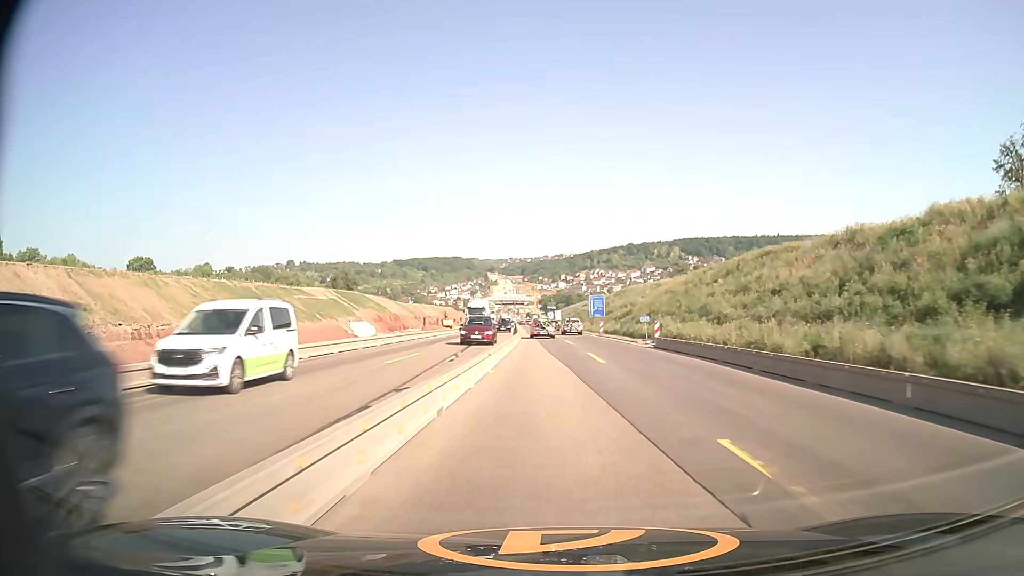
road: motorway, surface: asphalt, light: Day
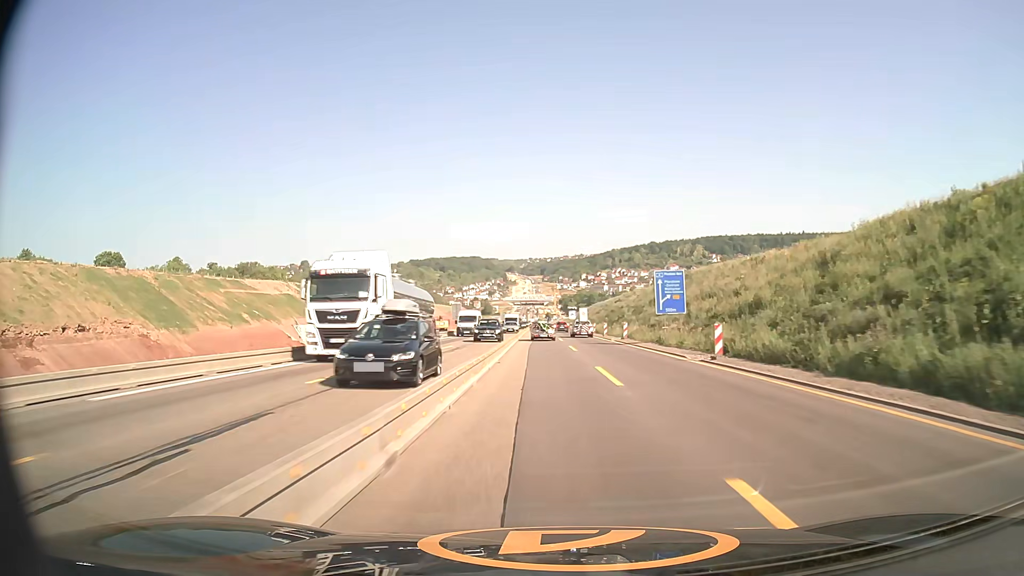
(-0.5, +39.2) m; -2°
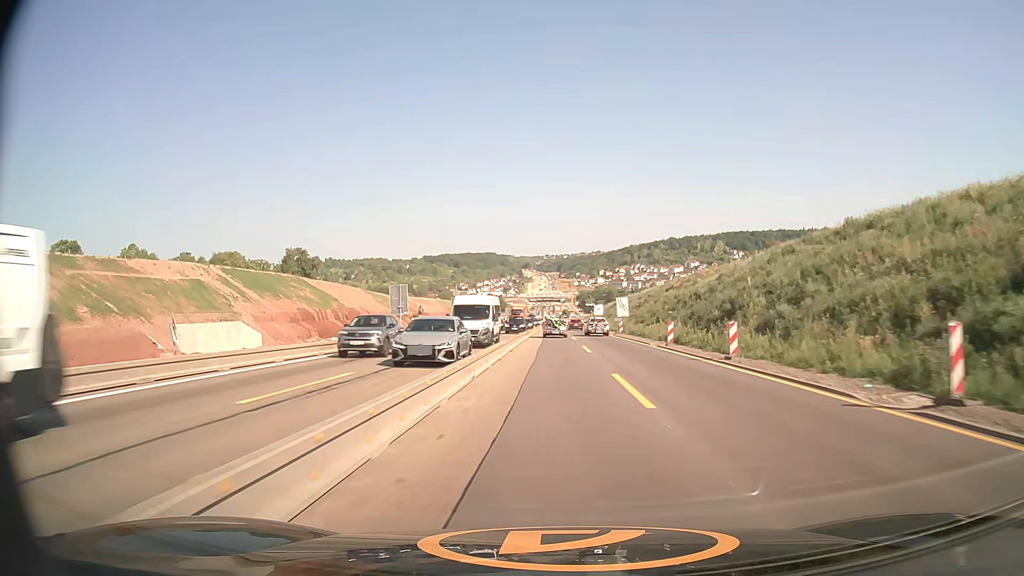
(-0.6, +39.5) m; -2°
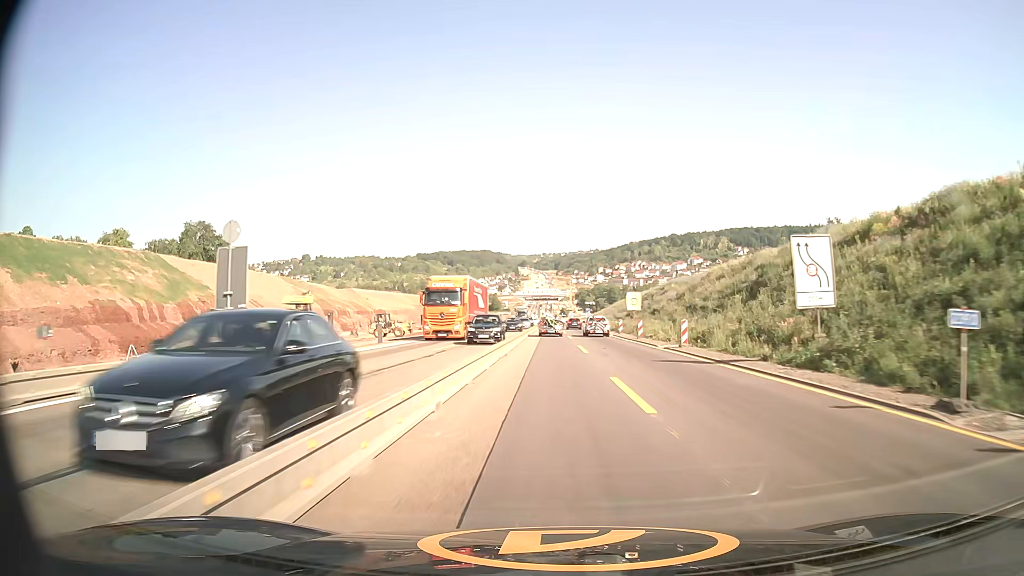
(0.0, +52.7) m; 0°
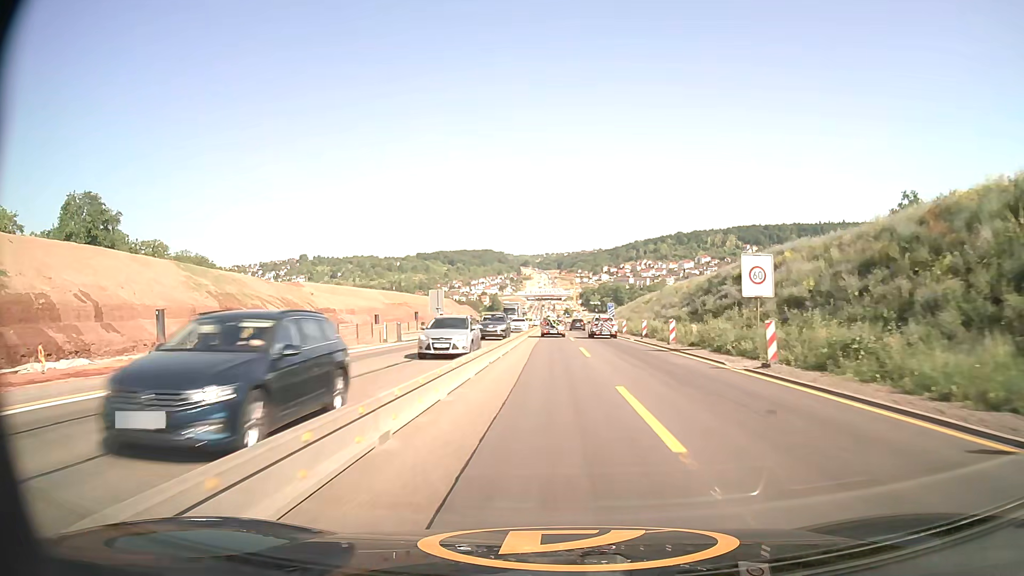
(+0.1, +38.6) m; 0°
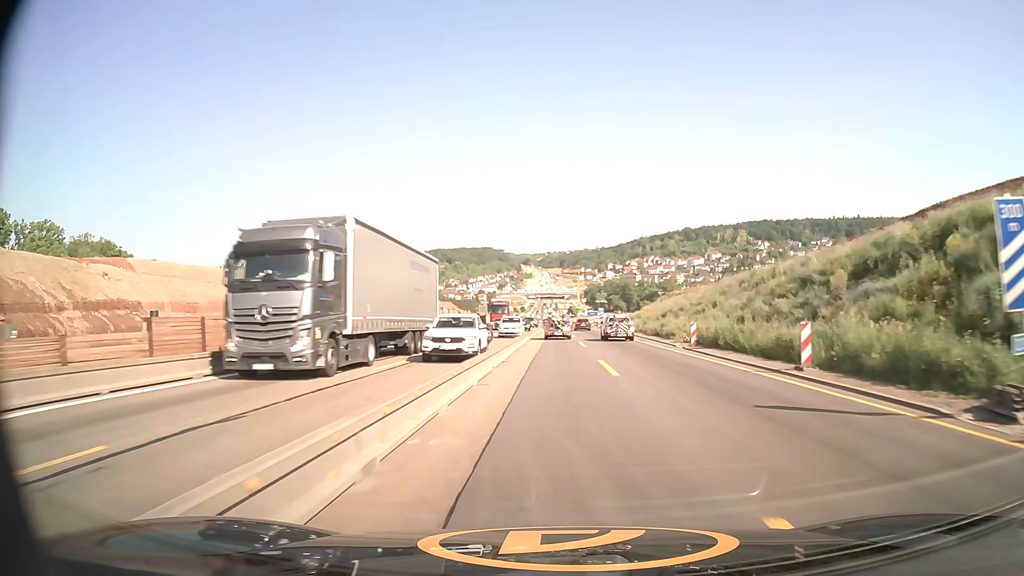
(-0.2, +61.2) m; 0°
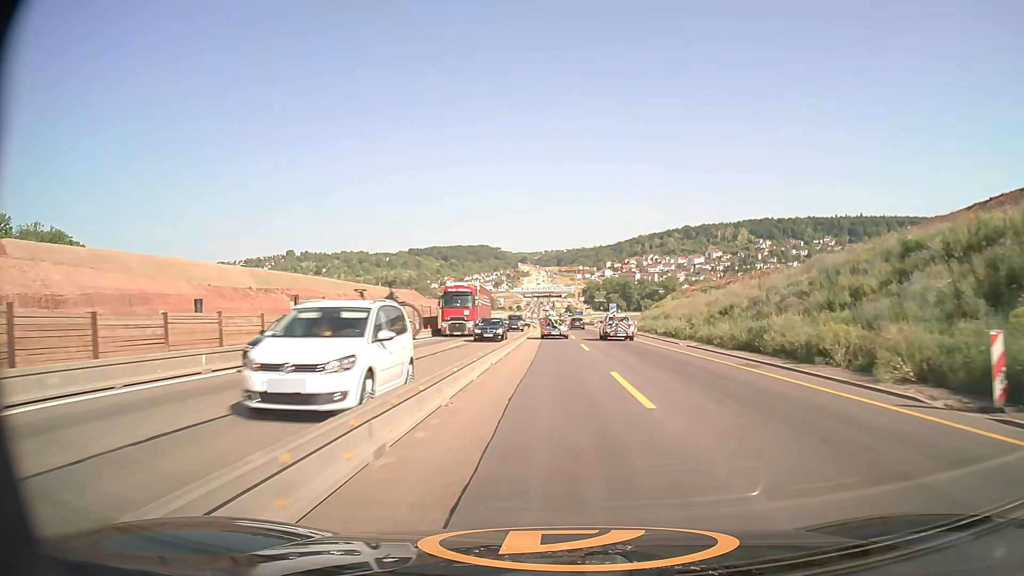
(0.0, +23.3) m; 0°
(0, +10) (0, +20) (0, +30) (0, +40) (0, +50) (0, +60) (0, +70) (0, +80) (0, +90) (-1, +100) m
